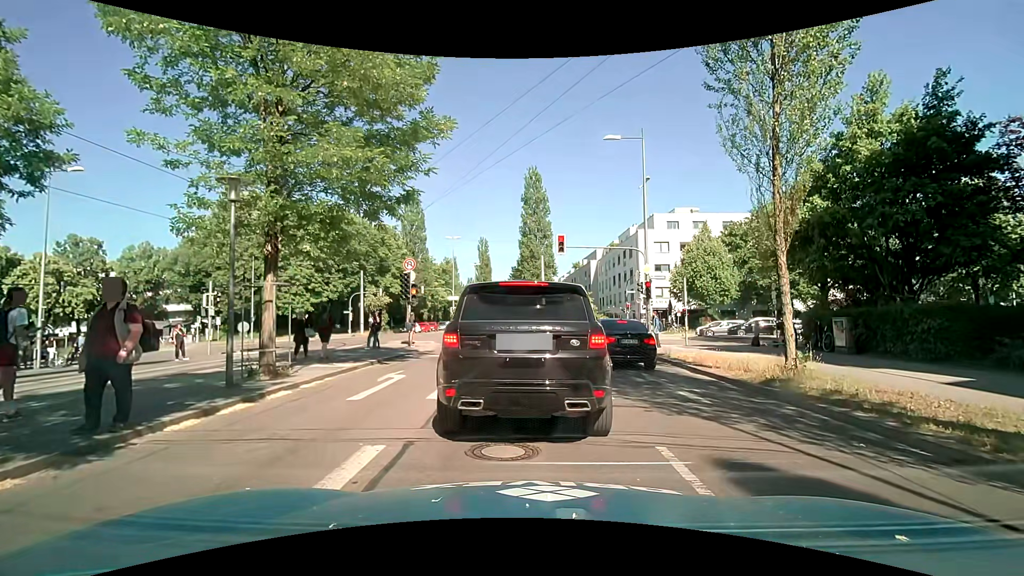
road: secondary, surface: asphalt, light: Day
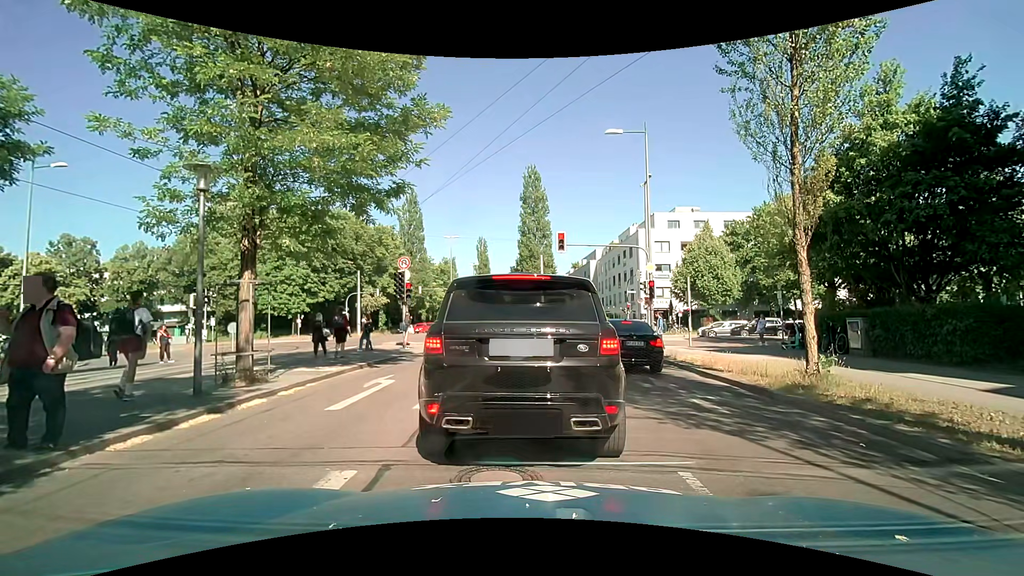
(0.0, +0.9) m; 0°
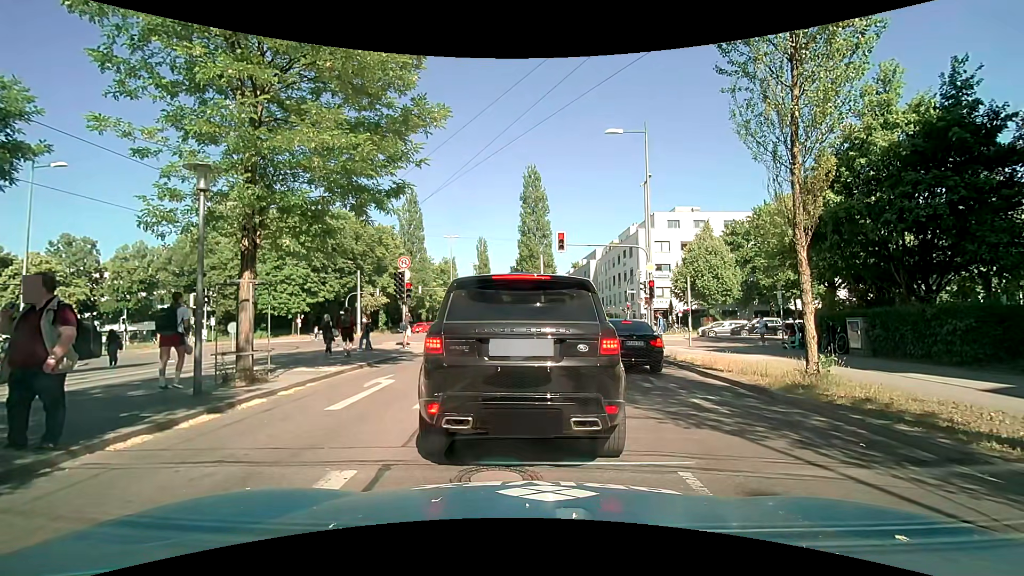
(0.0, 0.0) m; 0°
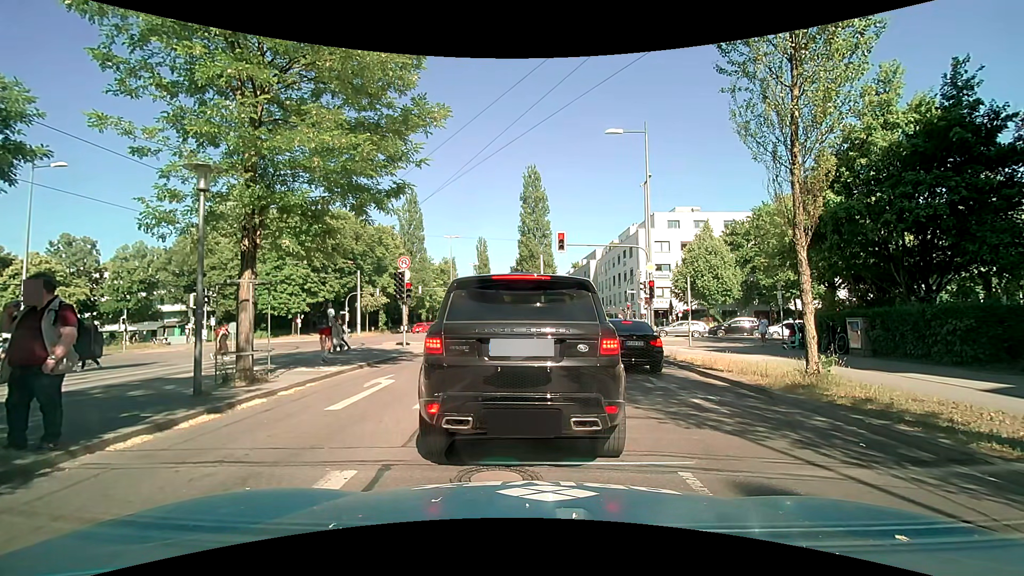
(0.0, 0.0) m; 0°
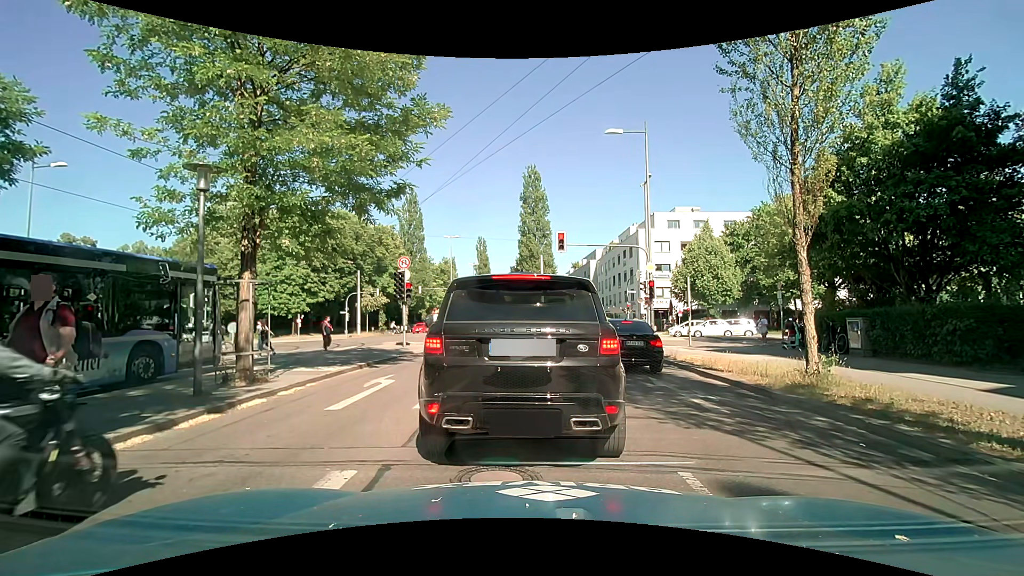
(0.0, 0.0) m; 0°
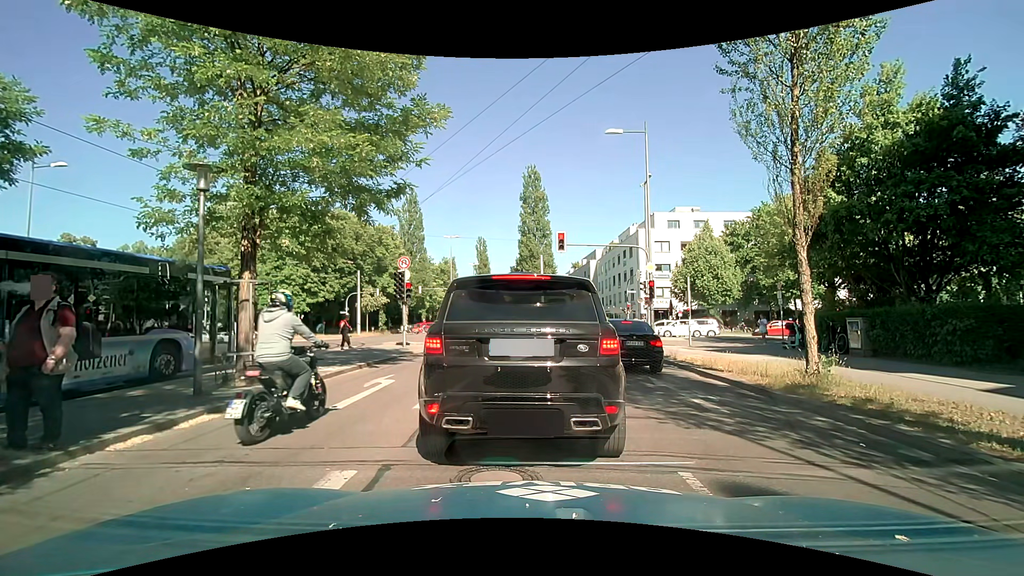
(0.0, 0.0) m; 0°
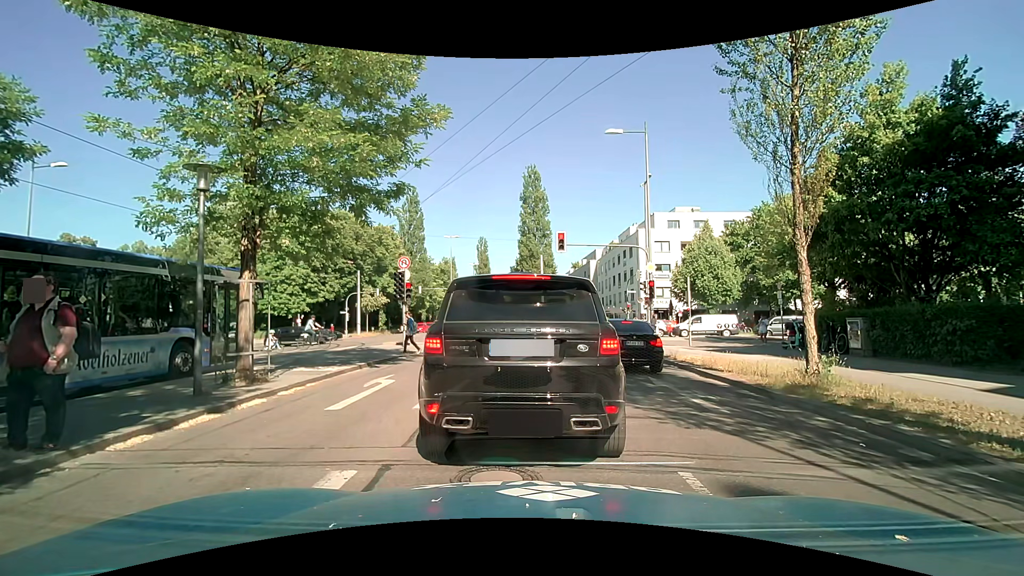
(0.0, 0.0) m; 0°
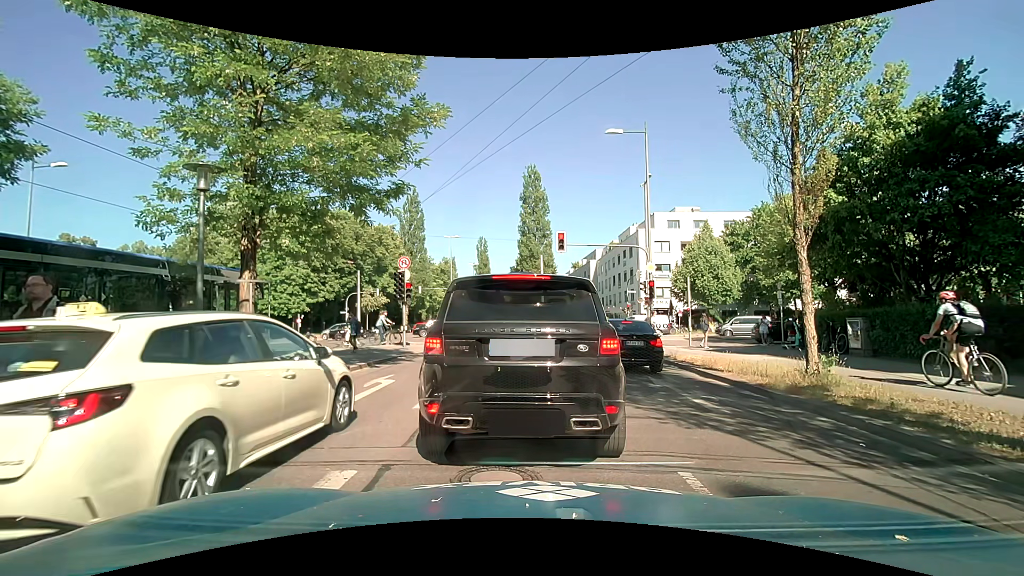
(0.0, 0.0) m; 0°
(0, +10) (-1, +20) (-2, +30) (-4, +40) (-6, +50) (-7, +59) (-8, +69) (-9, +79) (-10, +89) (-10, +99) m
